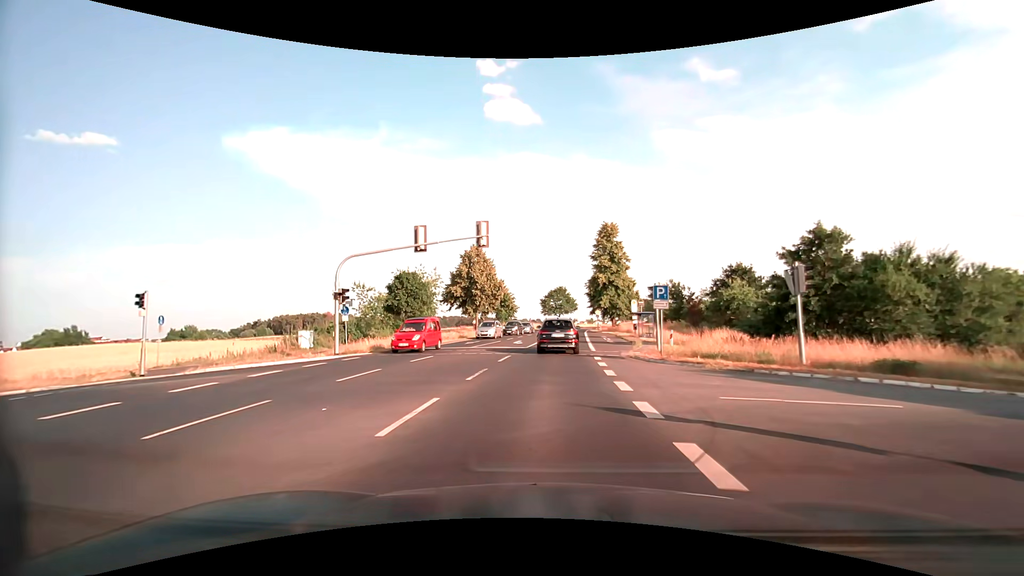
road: secondary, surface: asphalt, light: Day
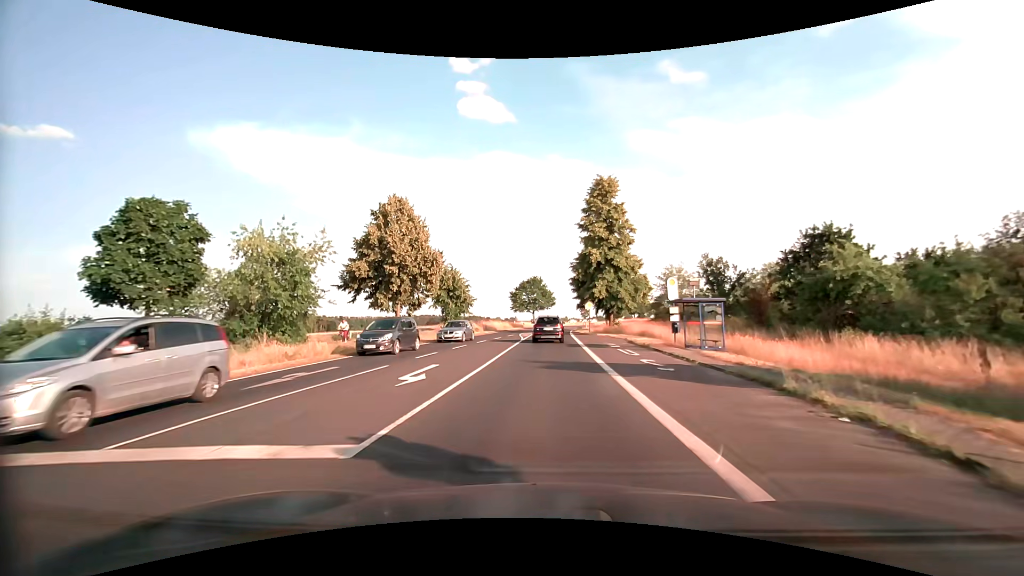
(+0.6, +23.4) m; +3°
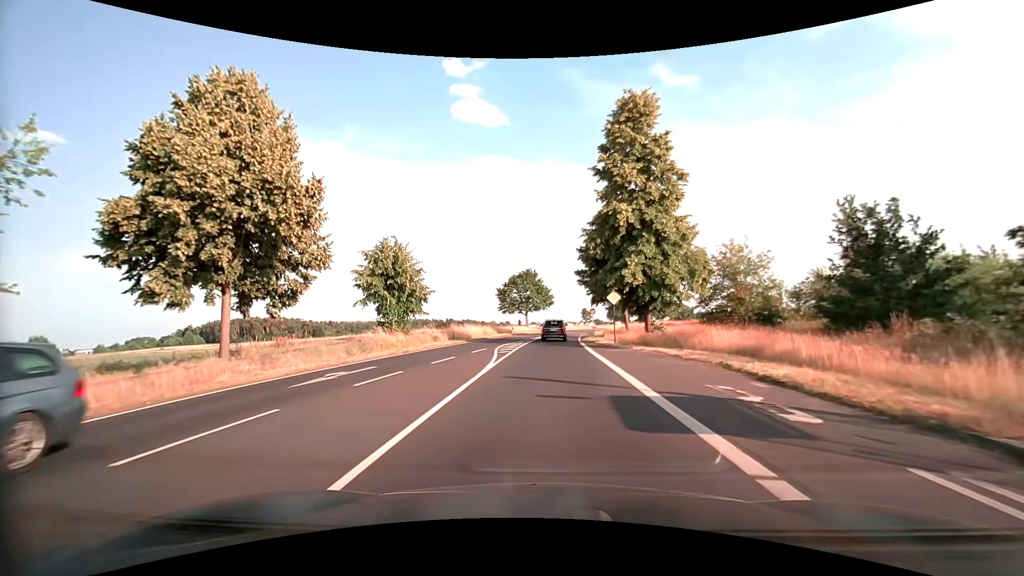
(0.0, +19.7) m; 0°
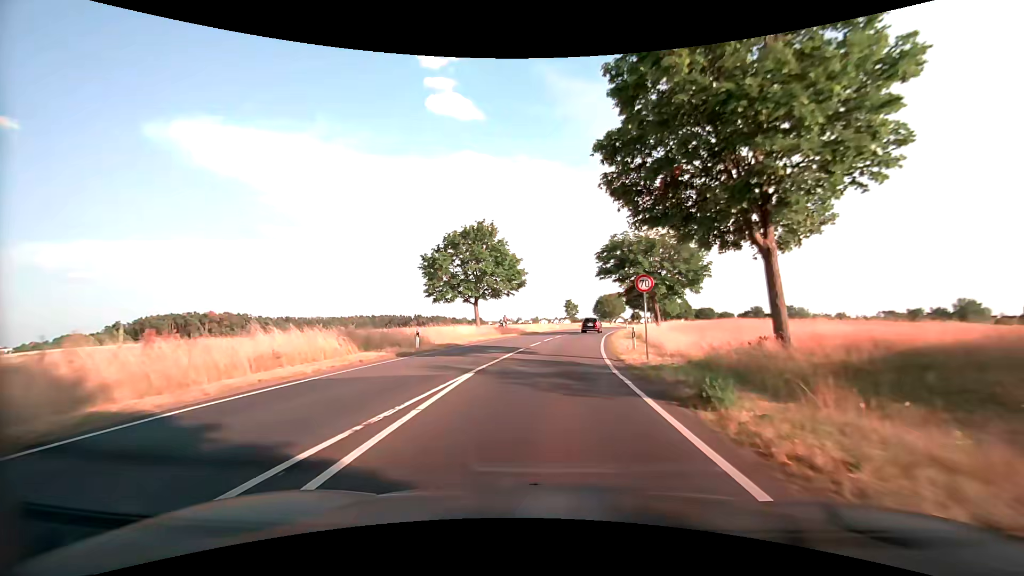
(+1.0, +36.4) m; +3°
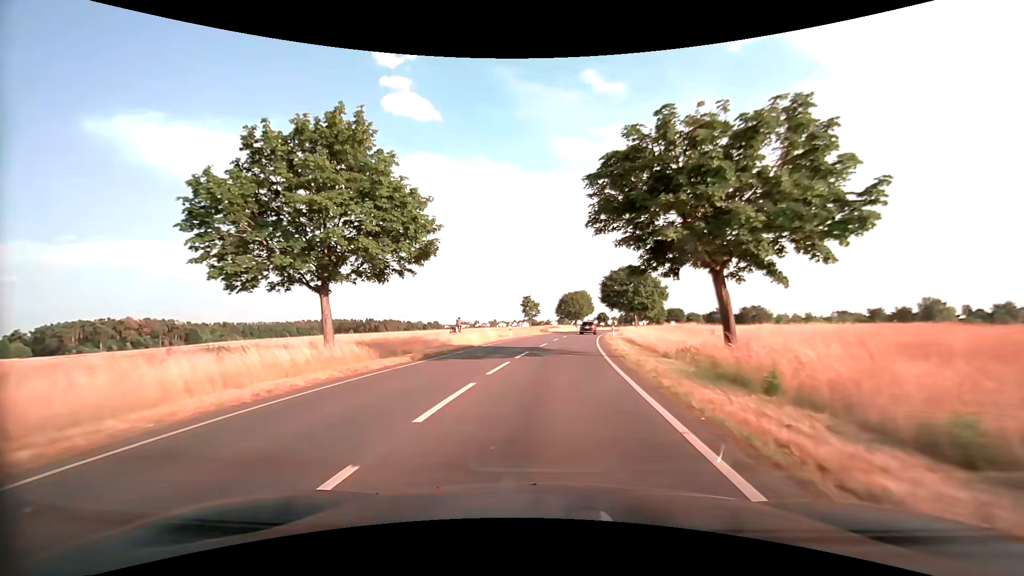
(+1.1, +23.7) m; +5°
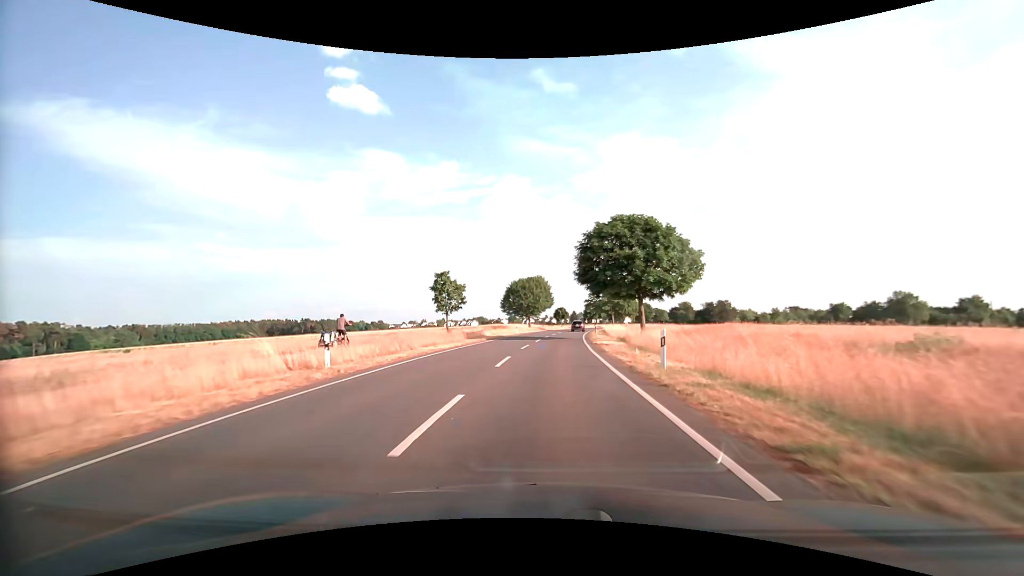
(+1.4, +33.5) m; +5°
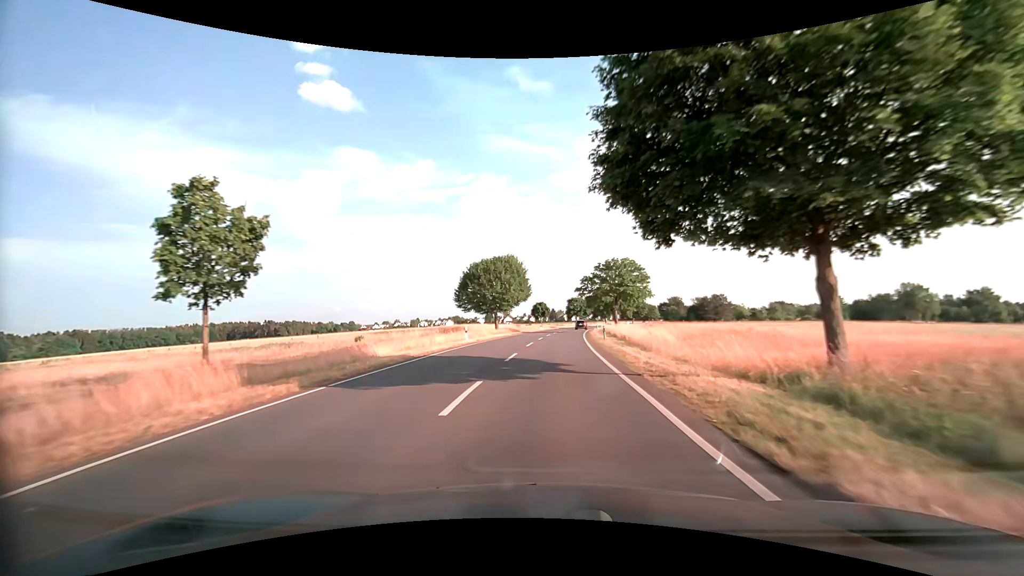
(+0.6, +26.5) m; +3°
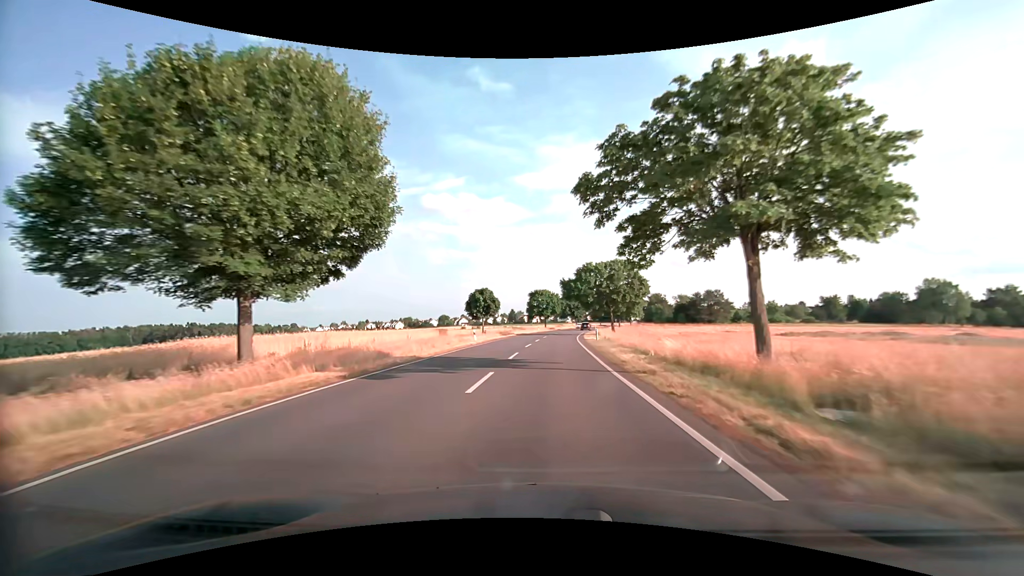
(+1.6, +45.8) m; +4°
(0, +10) (0, +20) (+1, +30) (+1, +40) (+2, +50) (+3, +60) (+4, +70) (+5, +80) (+6, +90) (+7, +100) m
